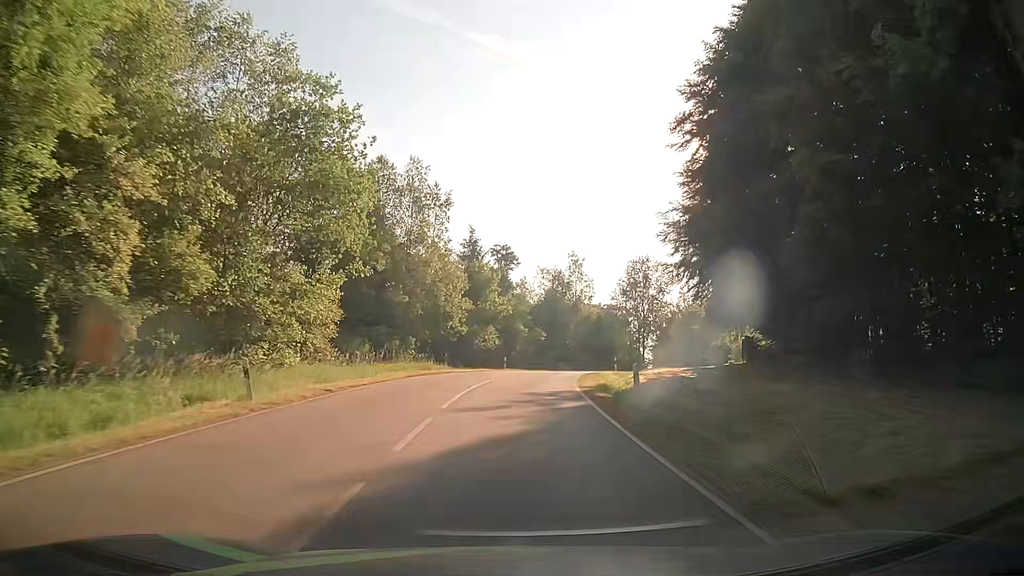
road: tertiary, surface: asphalt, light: Day
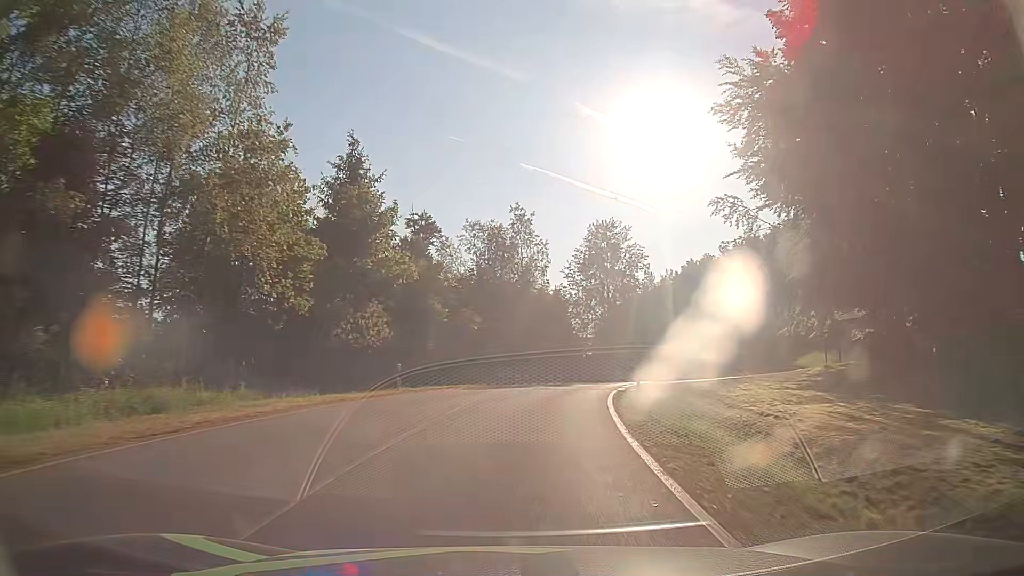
(+0.5, +27.1) m; +5°
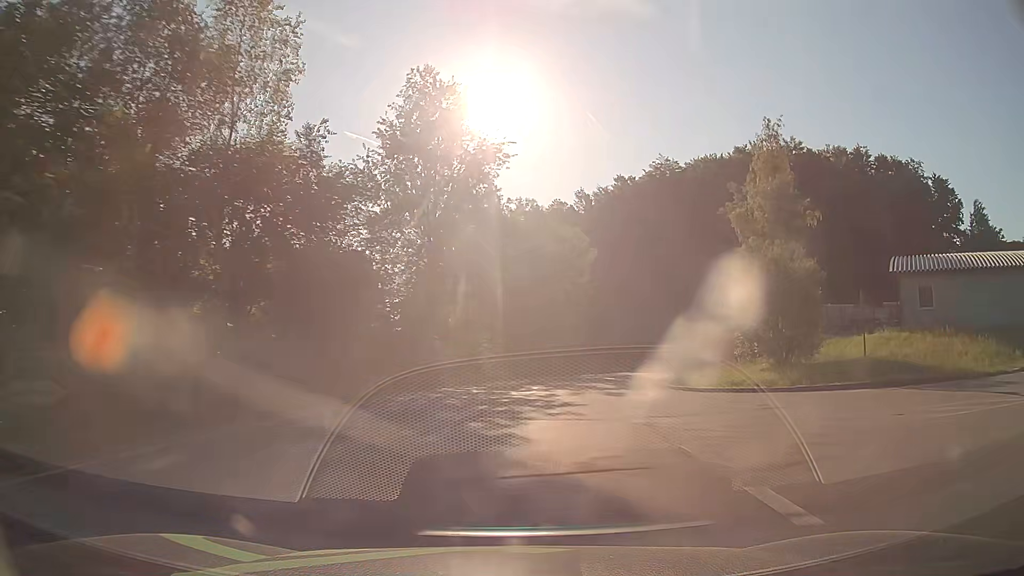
(+4.4, +36.2) m; +16°
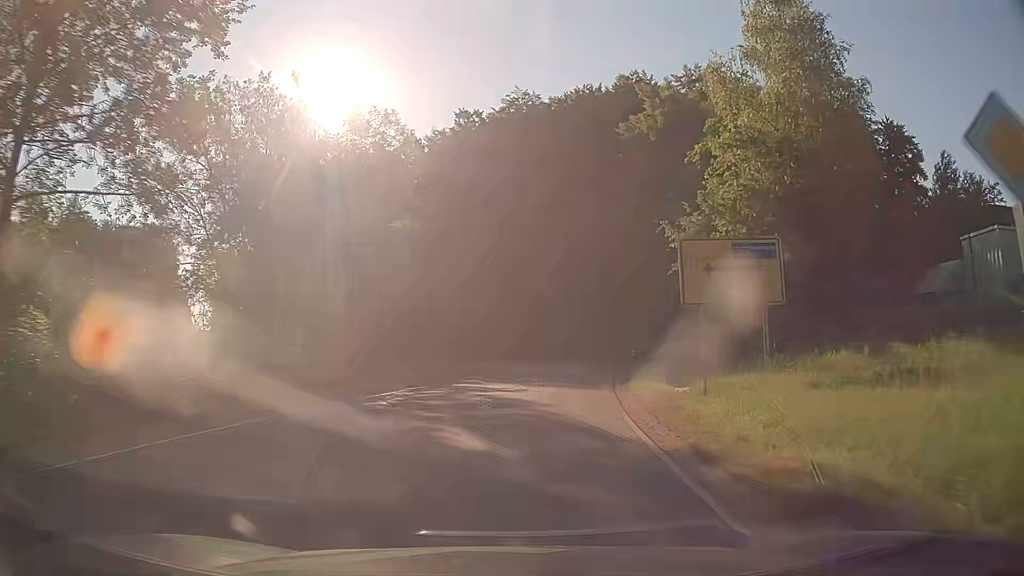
(+3.5, +27.4) m; +14°
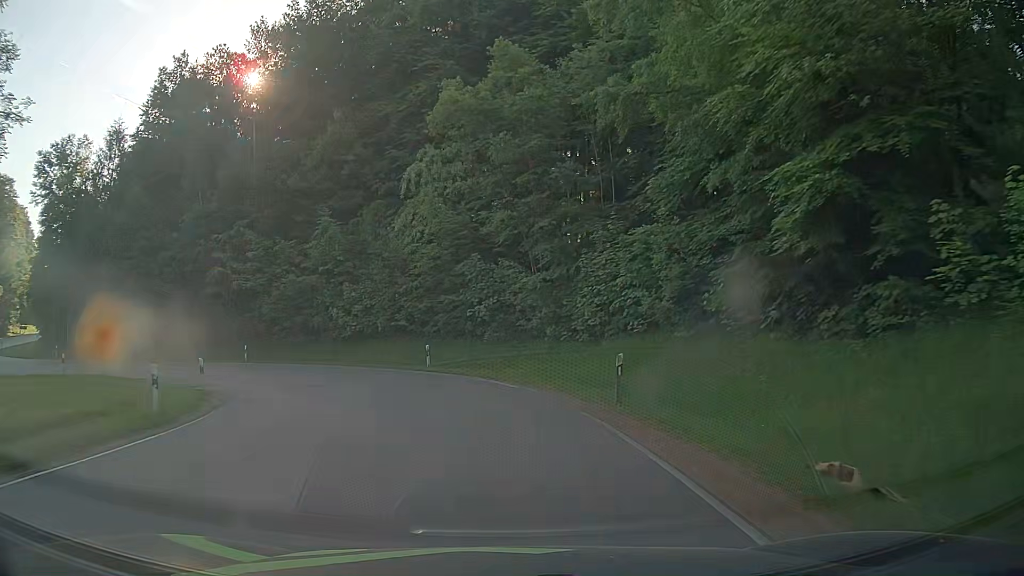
(+3.2, +32.3) m; +8°
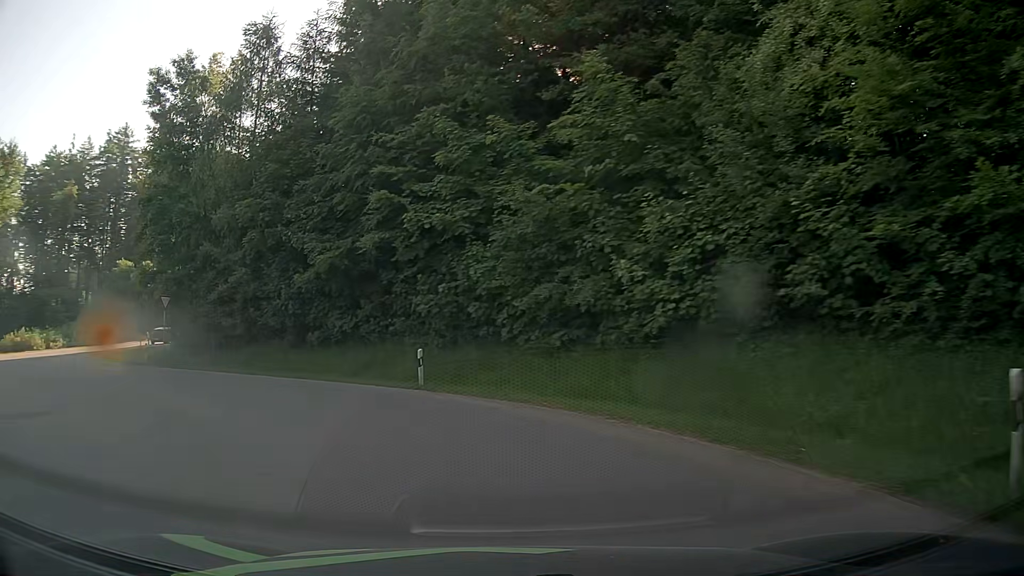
(-4.1, +23.3) m; -28°
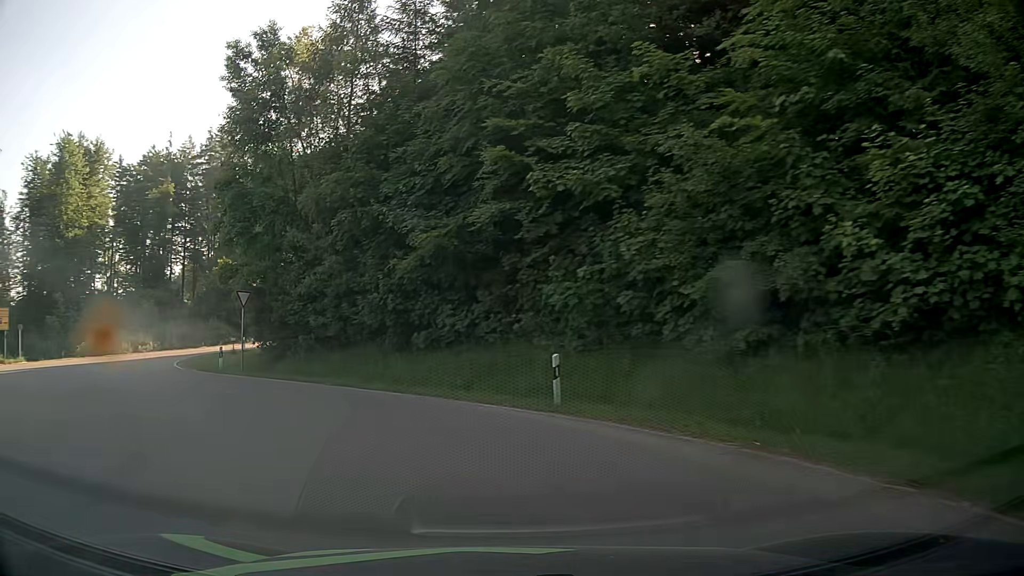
(-0.4, +5.2) m; -11°
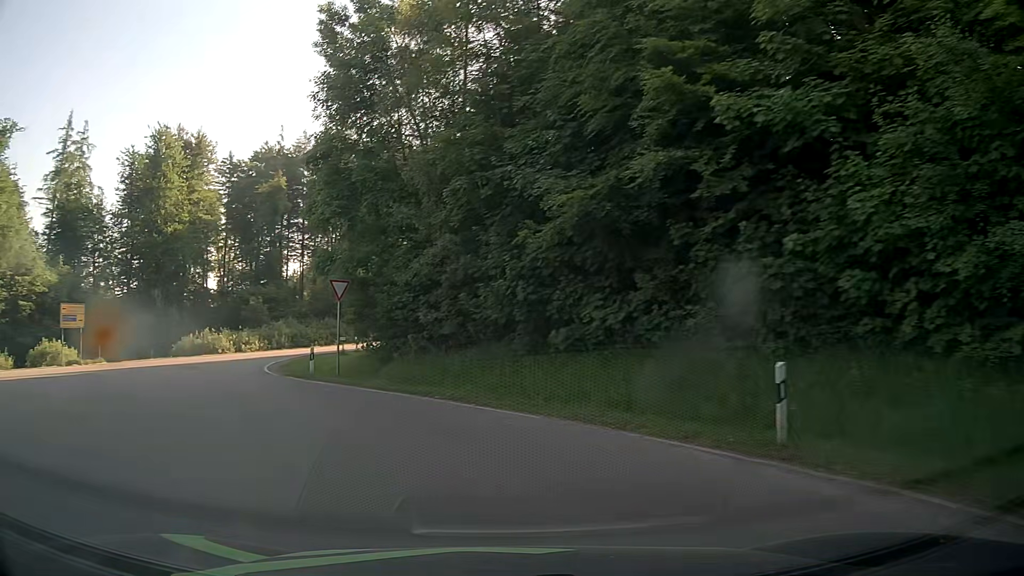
(-0.5, +4.9) m; -12°
